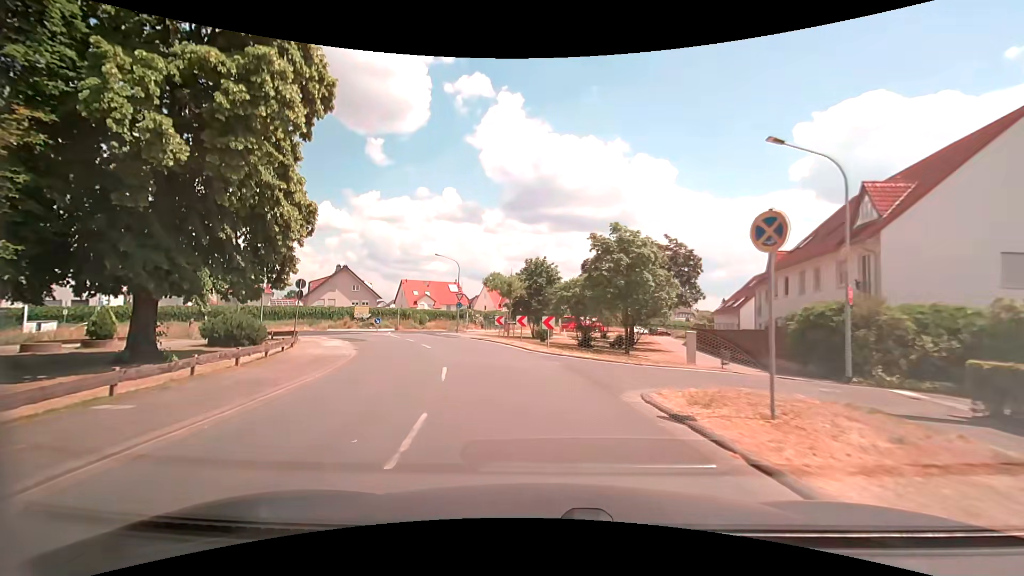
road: unclassified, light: Day
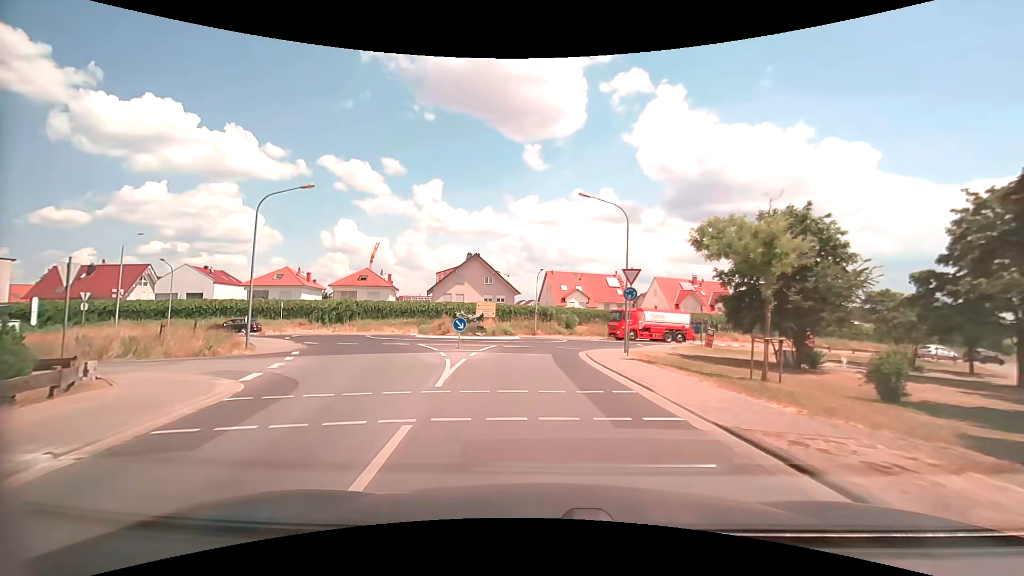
(-4.0, +24.5) m; -18°
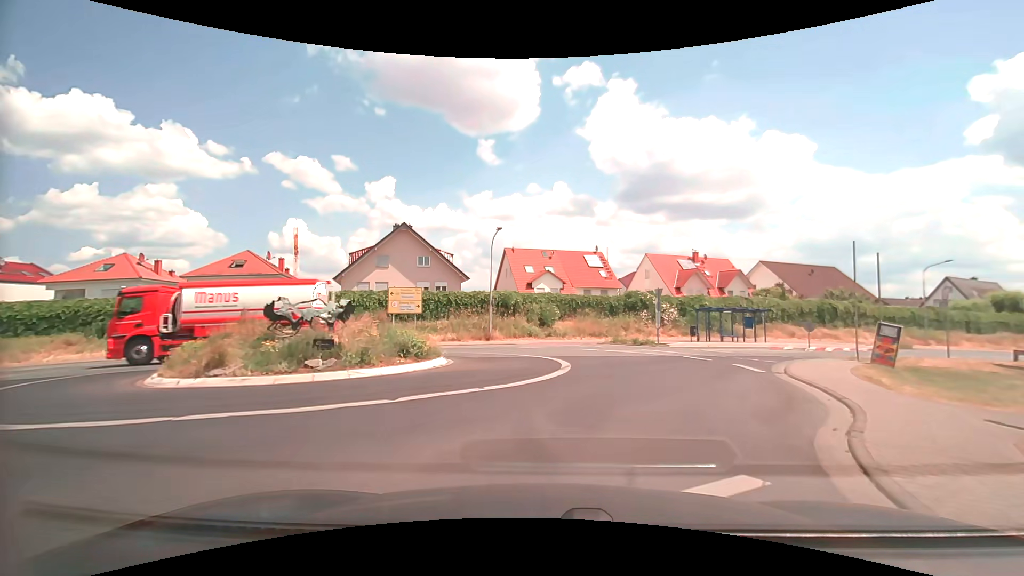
(-0.4, +23.5) m; +4°
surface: asphalt
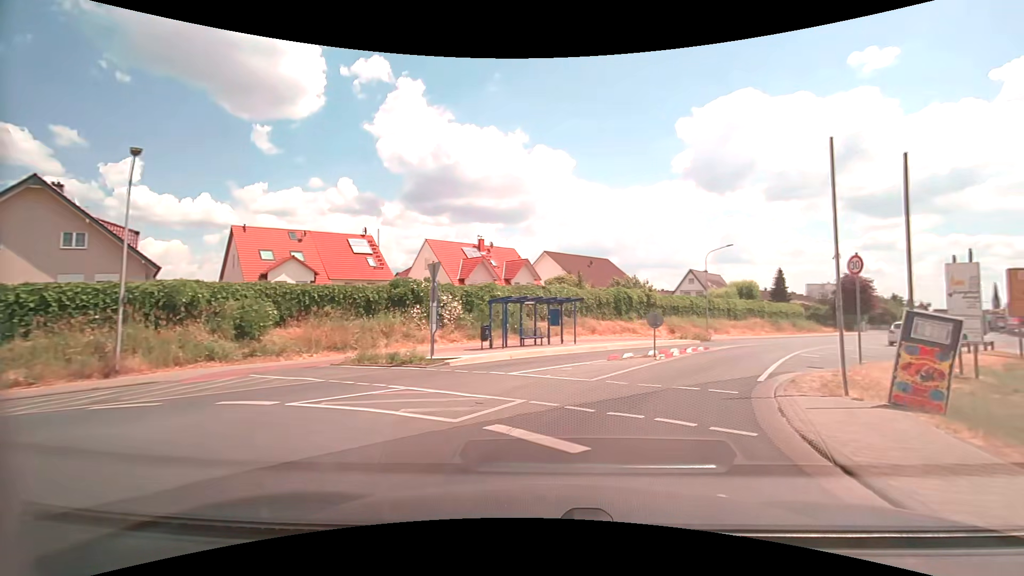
(+2.5, +13.5) m; +24°
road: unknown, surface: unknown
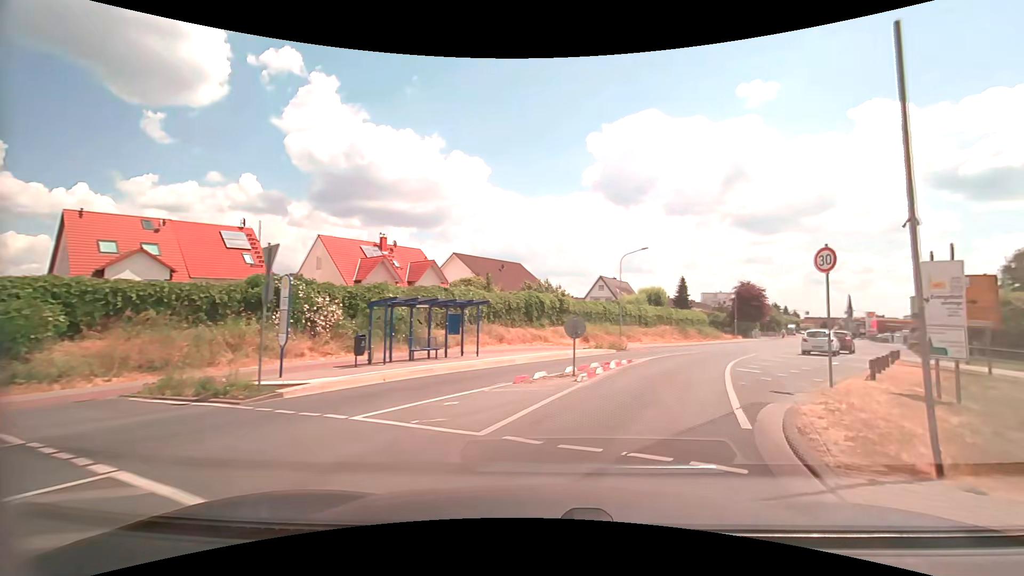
(+0.4, +4.6) m; +10°
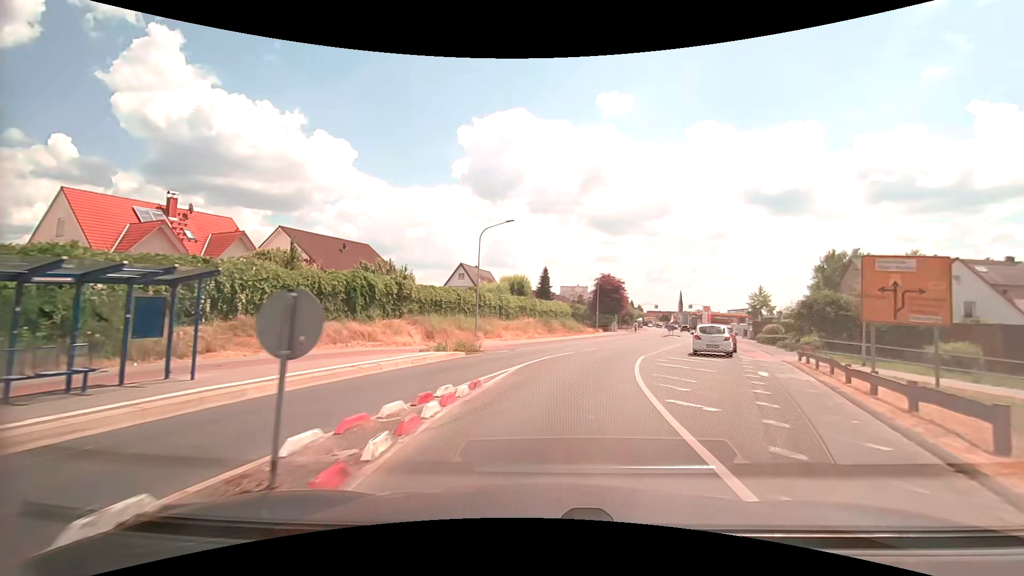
(+1.4, +9.2) m; +16°
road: tertiary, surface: asphalt
(+1, +10) (+2, +20) (+5, +30) (+8, +39) (+12, +48) (+16, +57) (+19, +67) (+23, +76) (+25, +86) (+28, +96) m
